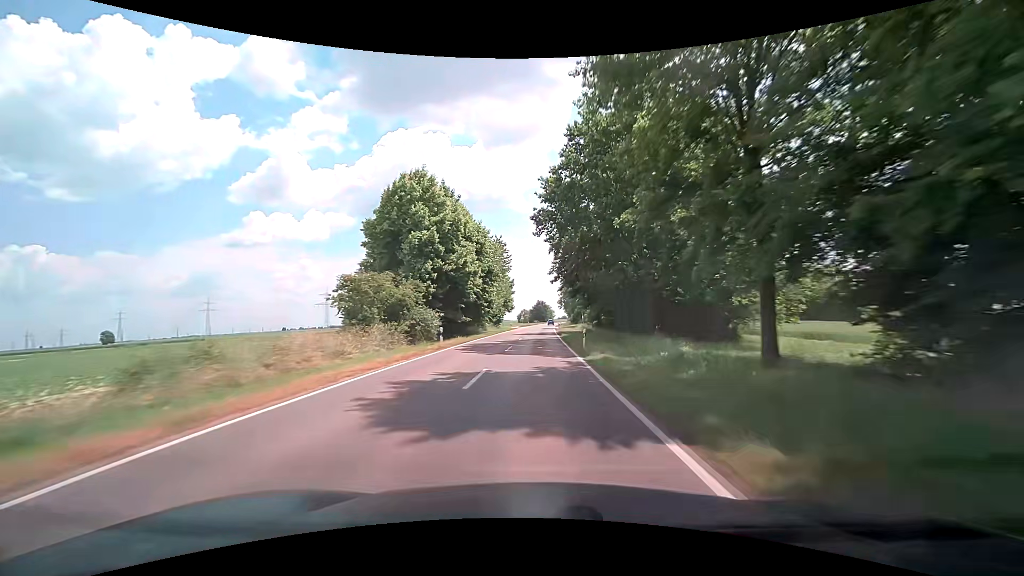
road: secondary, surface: asphalt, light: Day
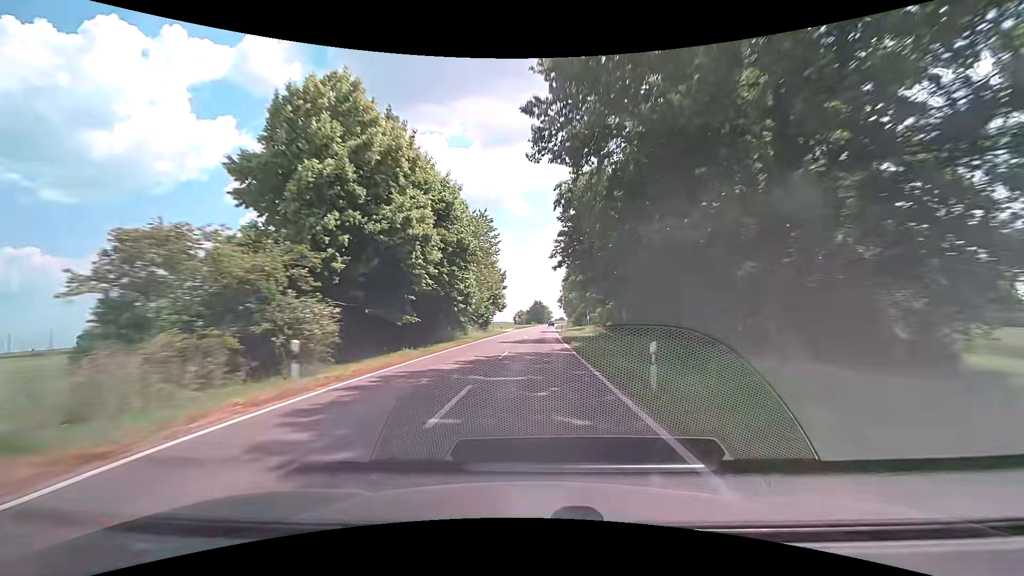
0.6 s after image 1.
(0.0, +15.5) m; 0°
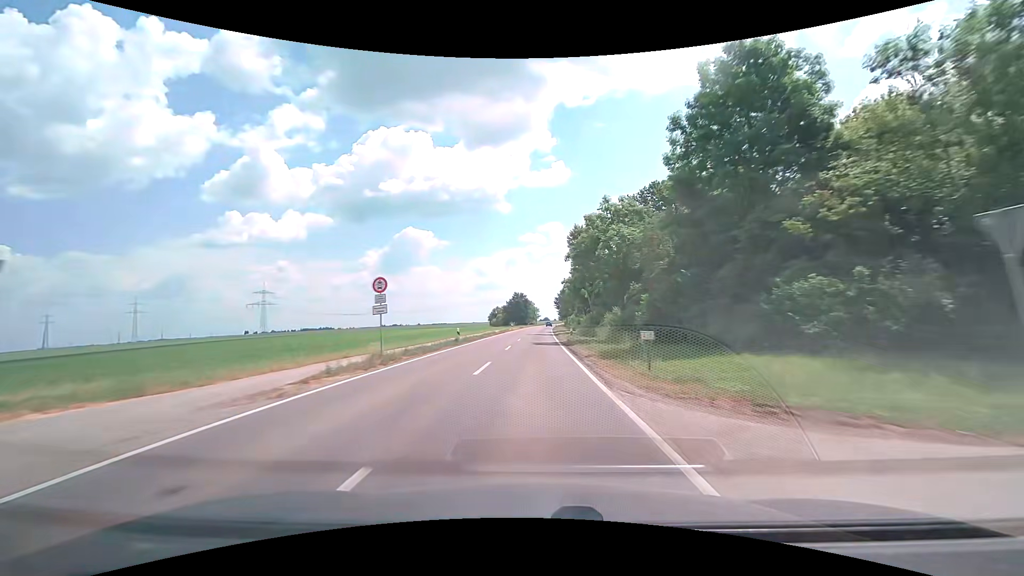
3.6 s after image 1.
(+1.8, +77.1) m; +2°
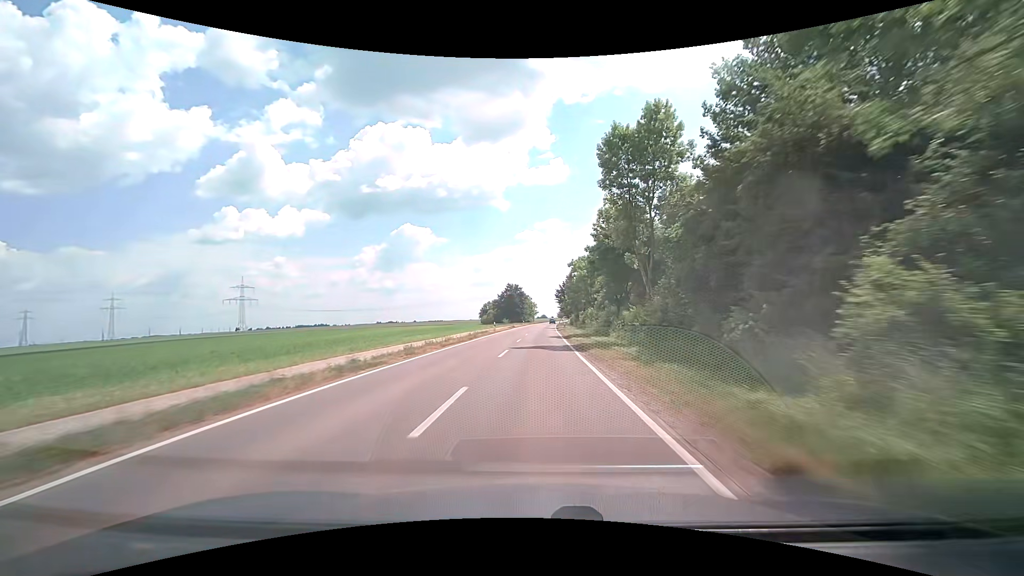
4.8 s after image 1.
(+0.1, +30.8) m; 0°
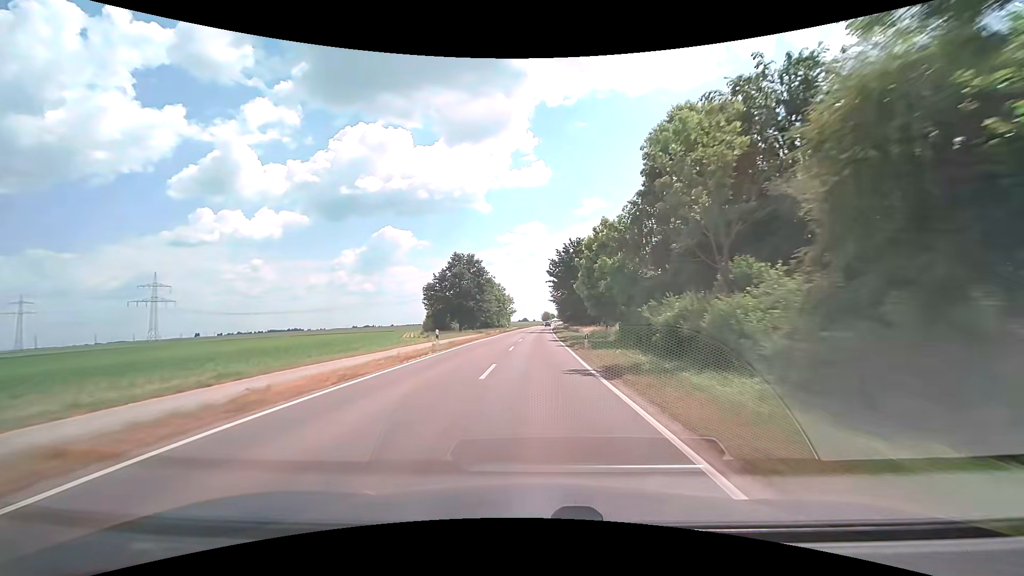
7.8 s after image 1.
(+1.3, +77.2) m; +2°
(0, +10) (0, +20) (0, +30) (0, +40) (0, +50) (0, +60) (+1, +70) (+1, +80) (+1, +90) (+1, +100) m
